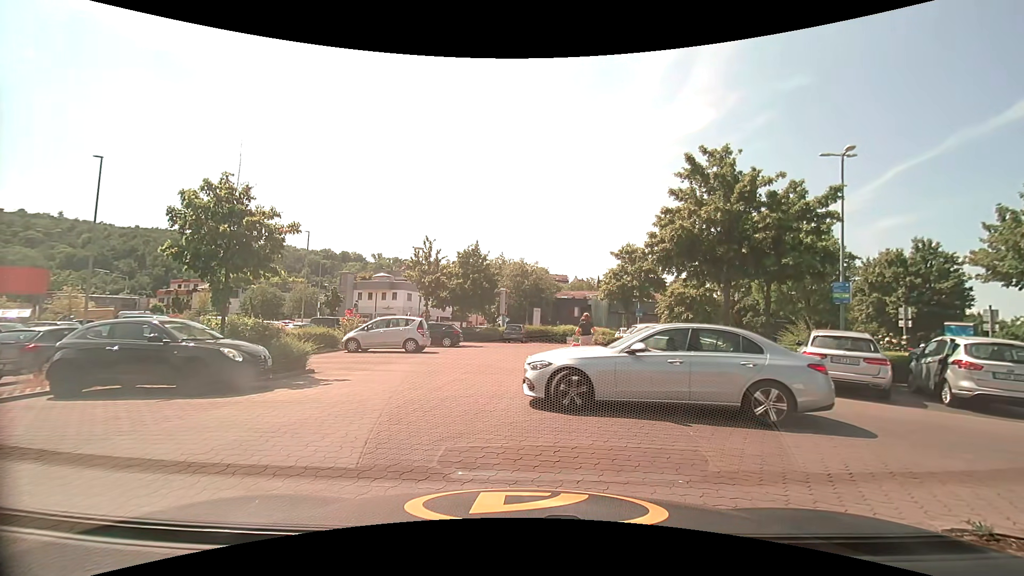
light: Day
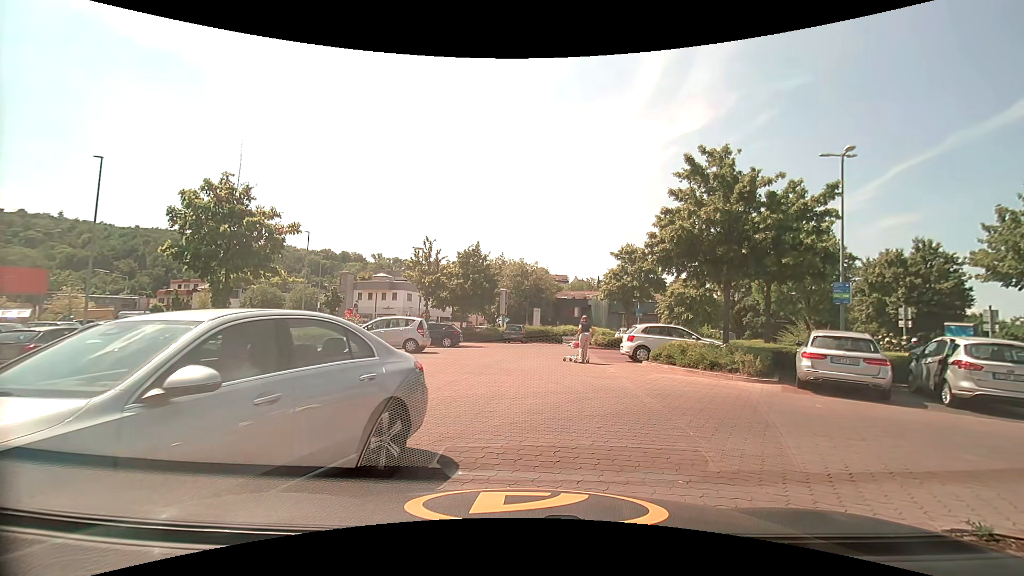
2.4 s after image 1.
(0.0, +0.1) m; 0°
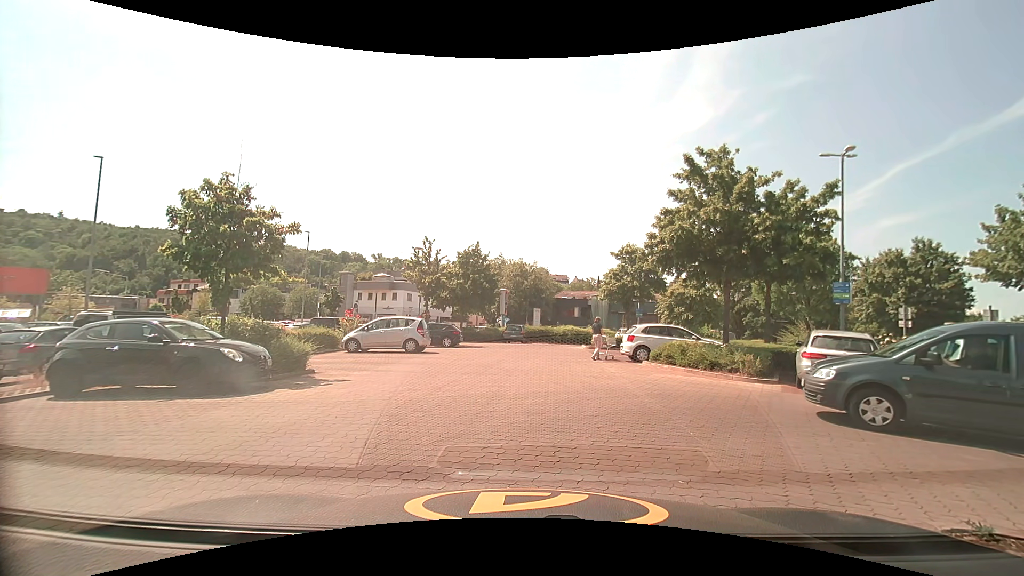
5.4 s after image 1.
(0.0, 0.0) m; 0°
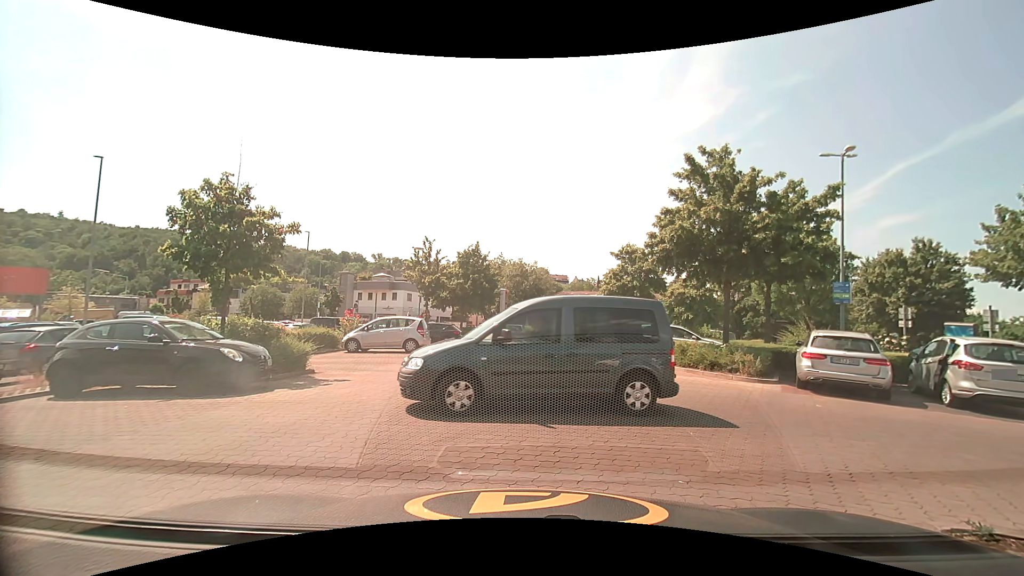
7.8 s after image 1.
(0.0, 0.0) m; 0°
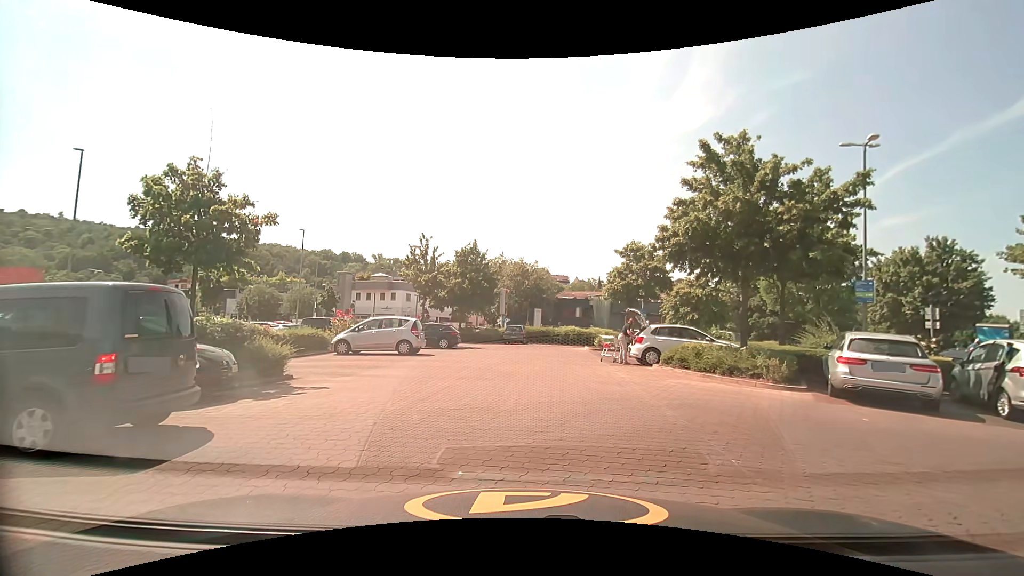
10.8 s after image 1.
(0.0, +1.3) m; 0°
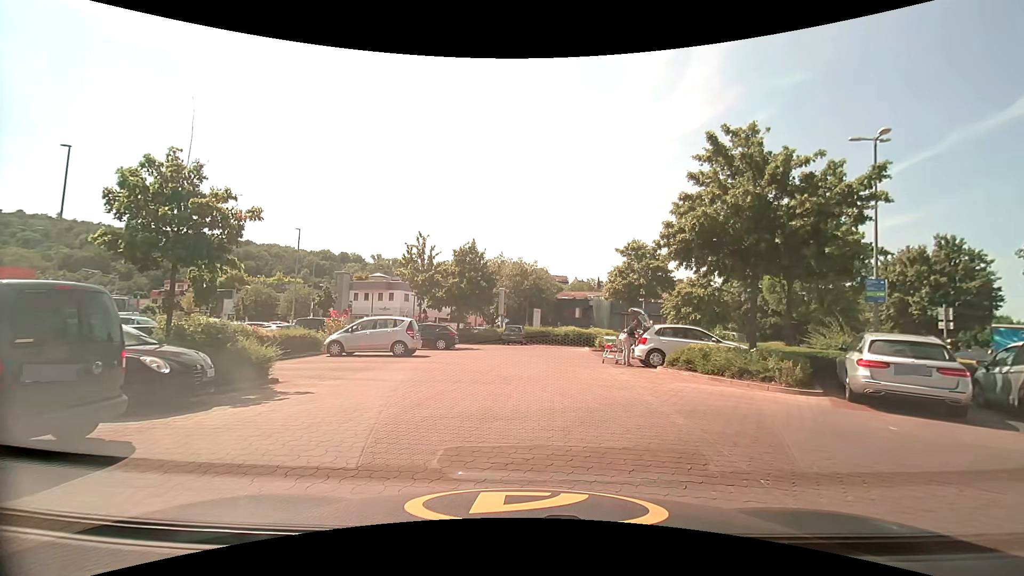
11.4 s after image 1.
(0.0, +0.7) m; 0°
